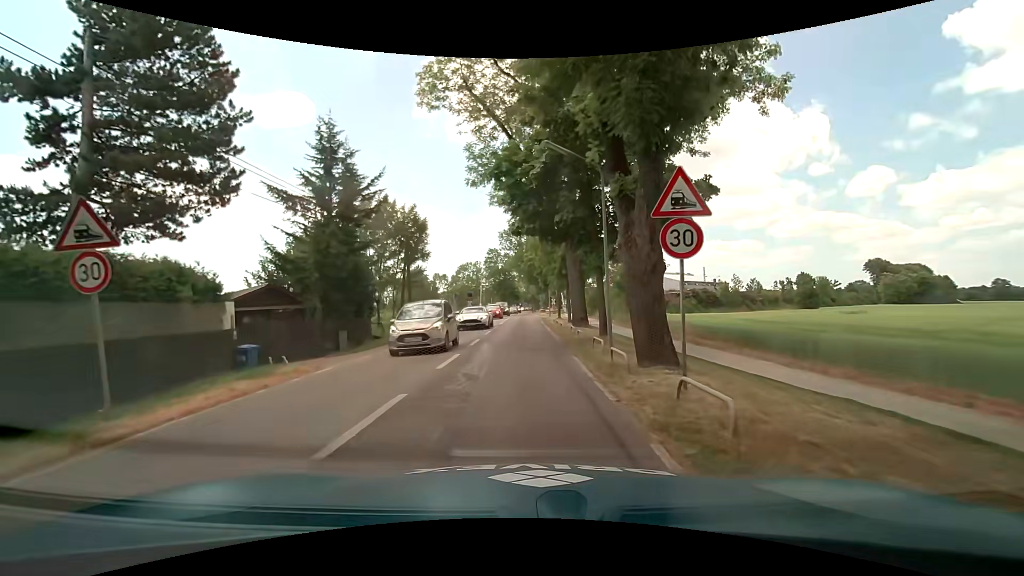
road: tertiary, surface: asphalt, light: Day
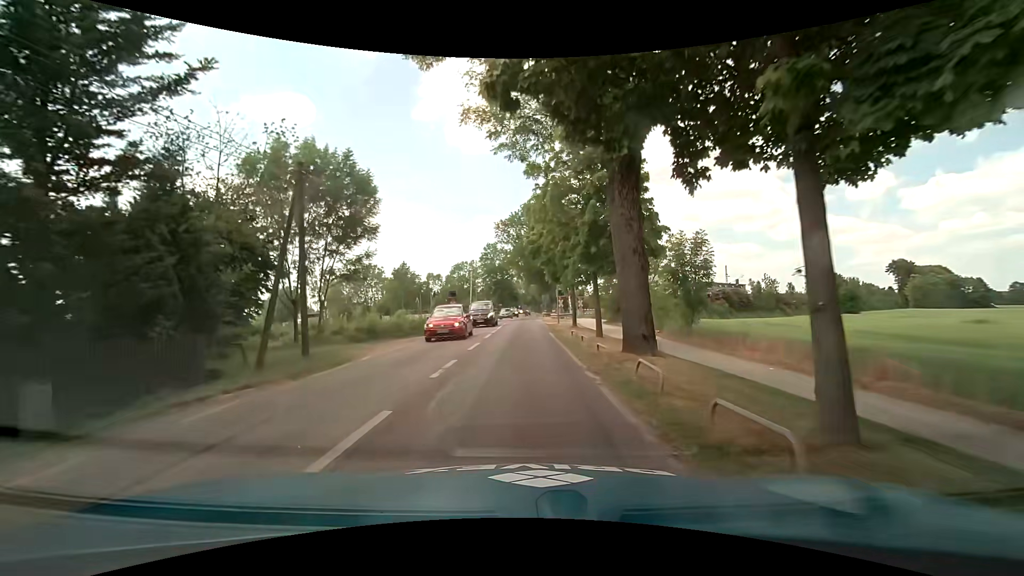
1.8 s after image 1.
(-0.1, +13.1) m; -1°
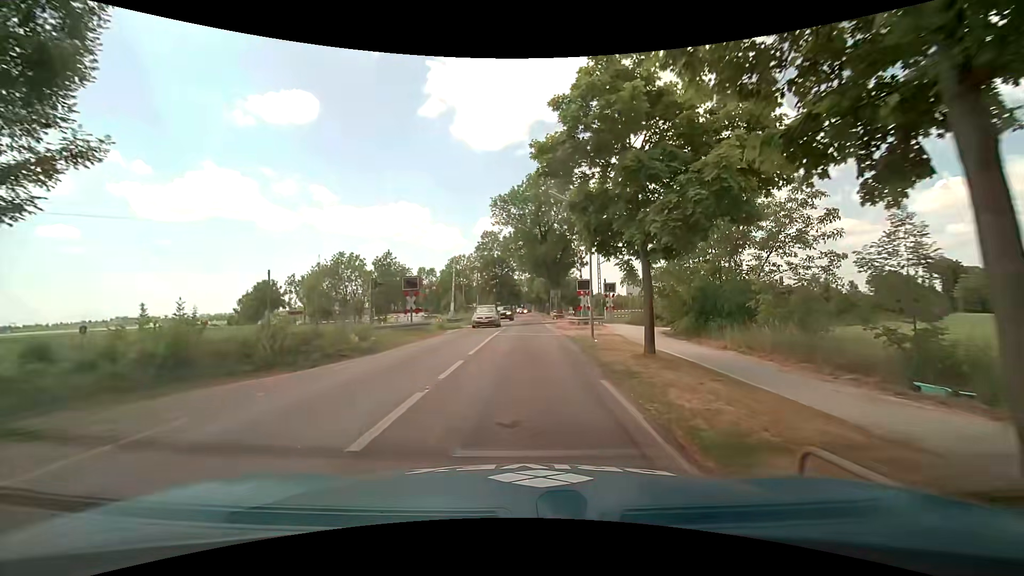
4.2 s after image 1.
(0.0, +17.0) m; -1°
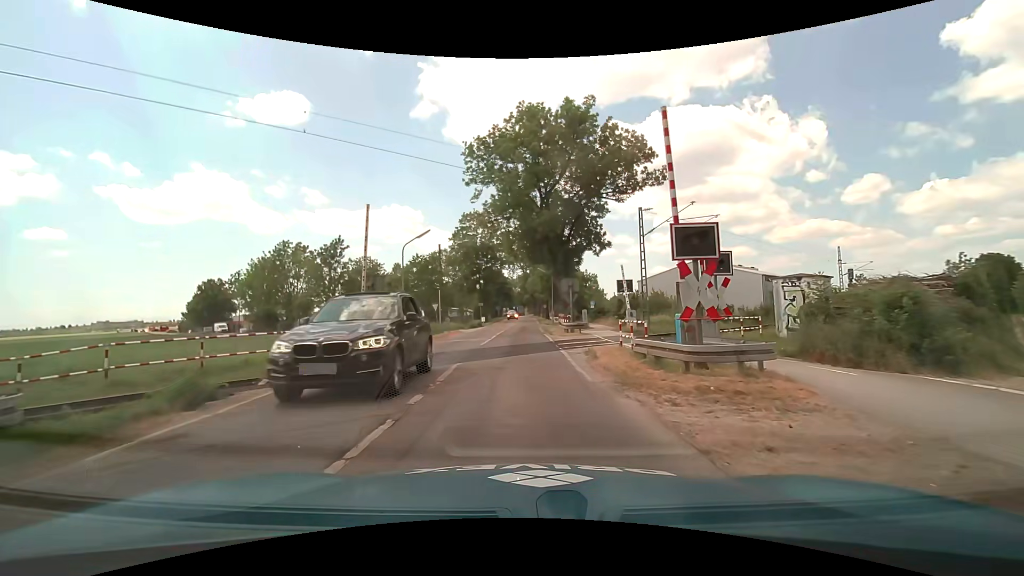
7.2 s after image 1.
(+0.5, +22.1) m; +1°
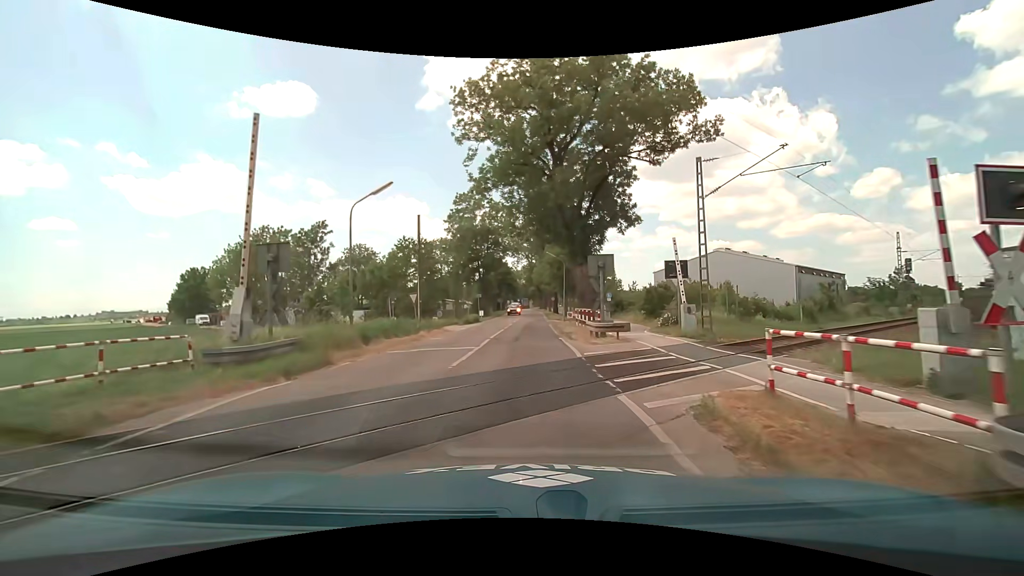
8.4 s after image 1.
(0.0, +9.1) m; 0°
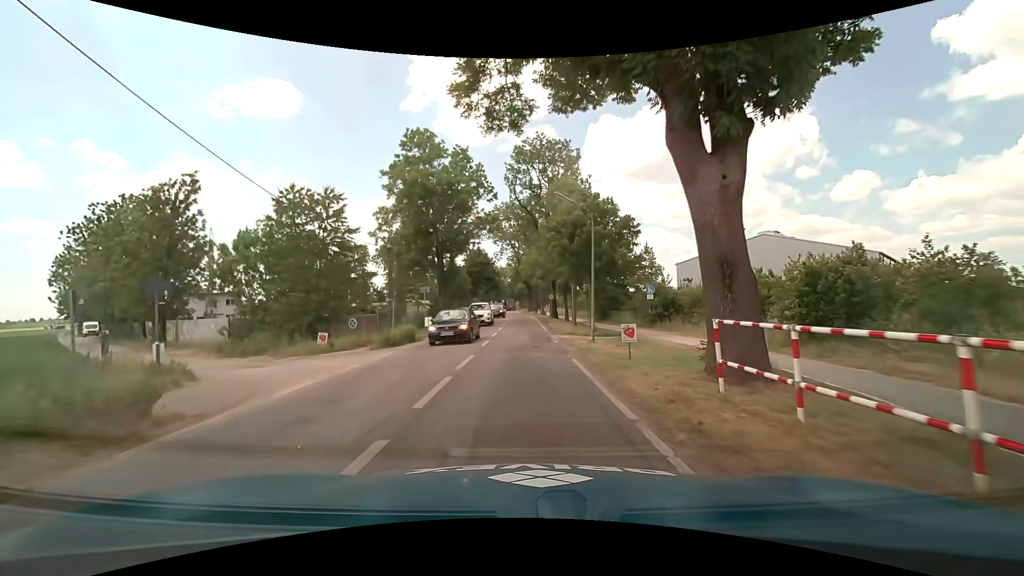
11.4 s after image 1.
(0.0, +23.4) m; 0°
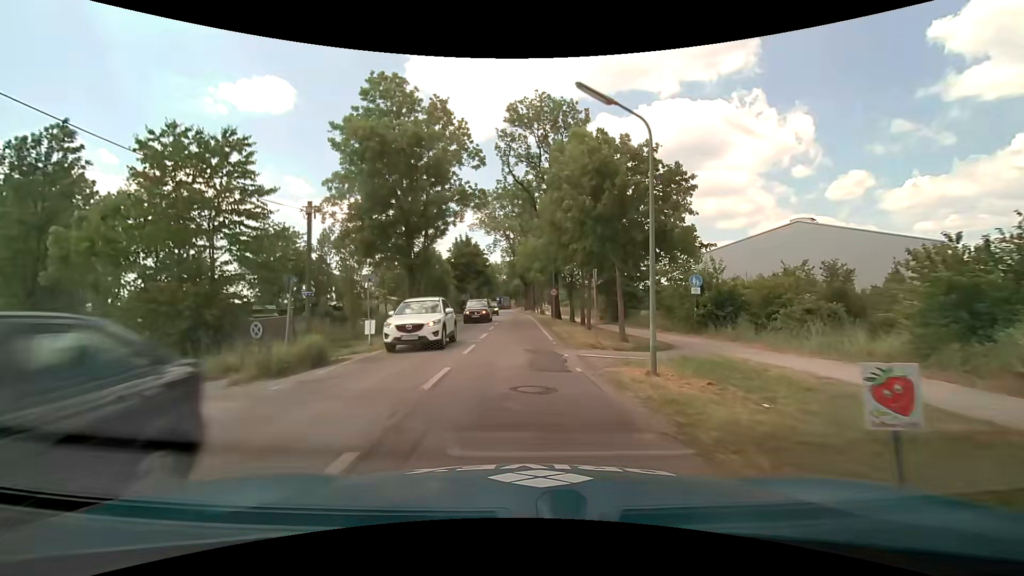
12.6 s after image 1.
(+0.2, +9.8) m; +2°
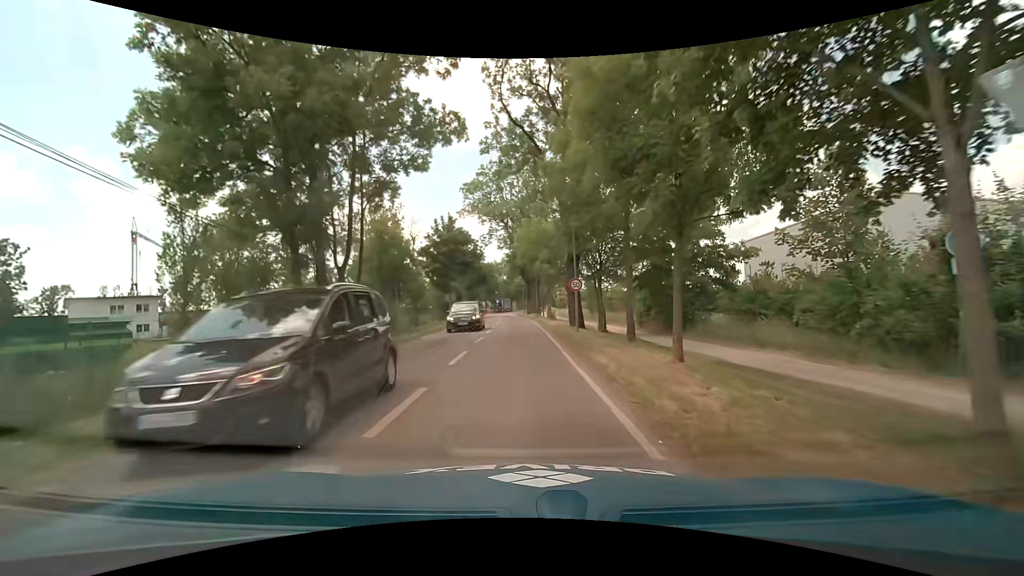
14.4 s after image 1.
(-0.3, +14.6) m; -1°
(0, +10) (0, +20) (0, +30) (-1, +40) (-1, +50) (-2, +60) (-2, +70) (-3, +80) (-3, +90) (-4, +100) m
